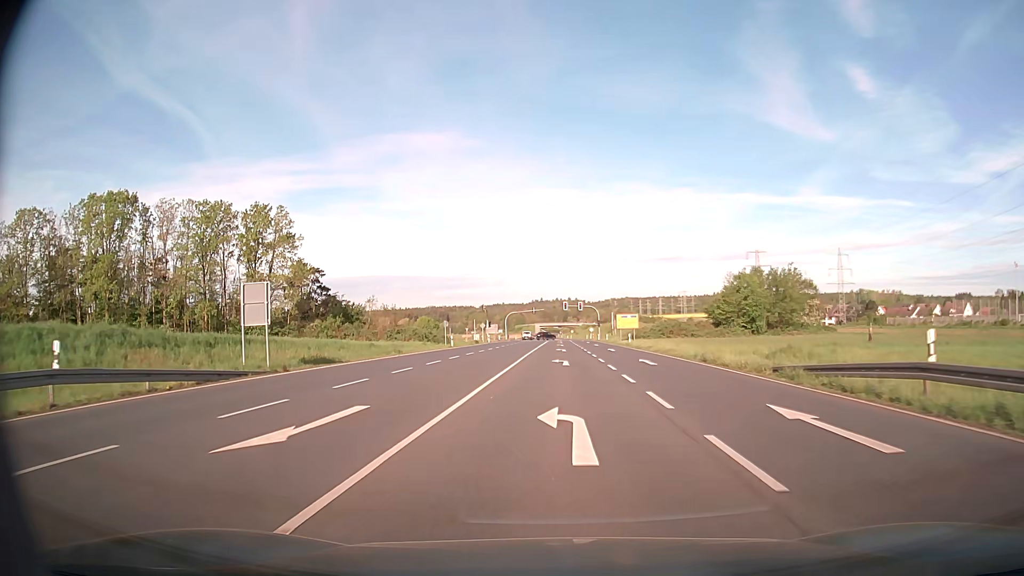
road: primary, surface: asphalt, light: Day
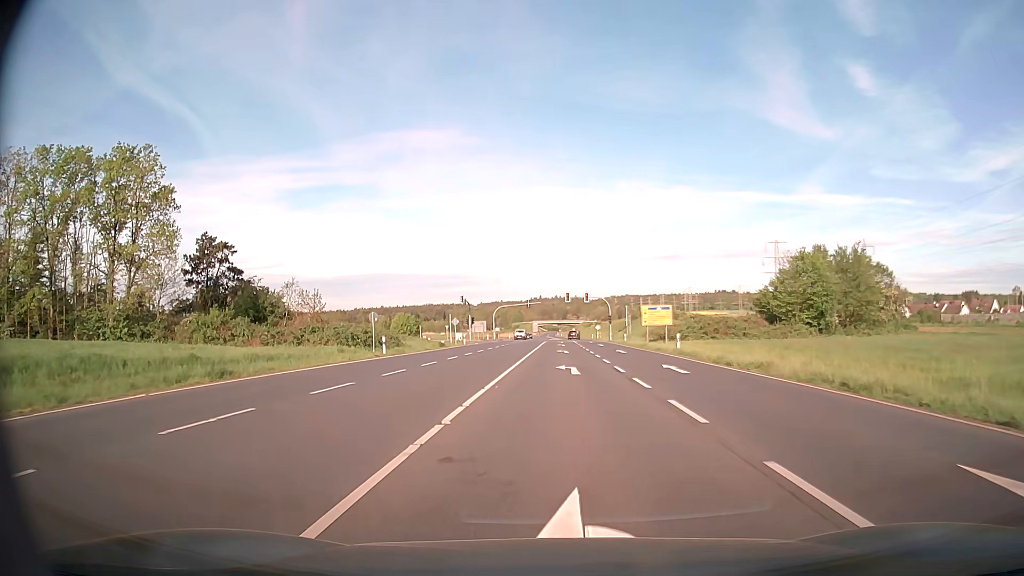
(-0.1, +25.6) m; 0°
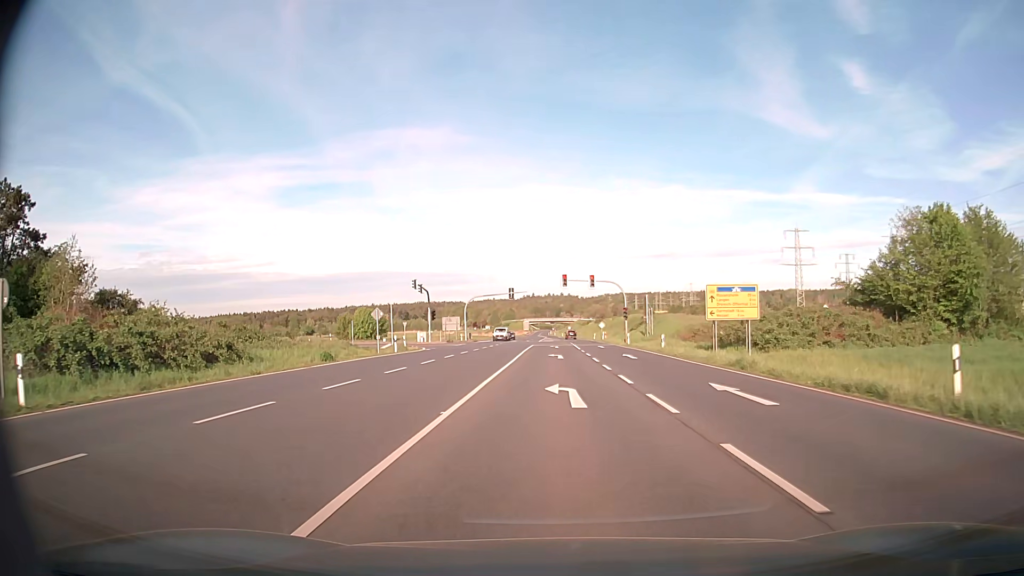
(+0.1, +28.4) m; 0°
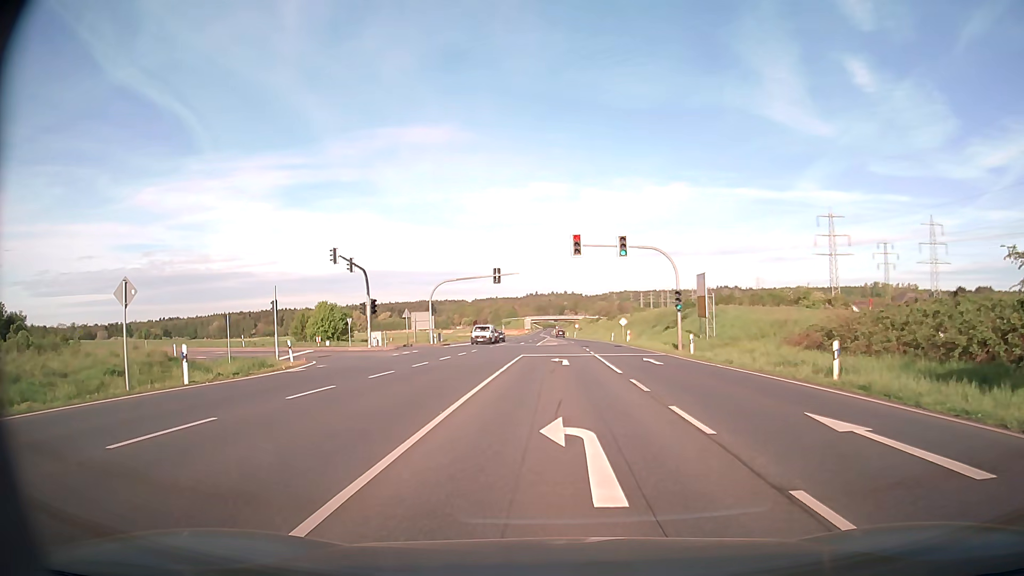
(-0.1, +26.0) m; 0°
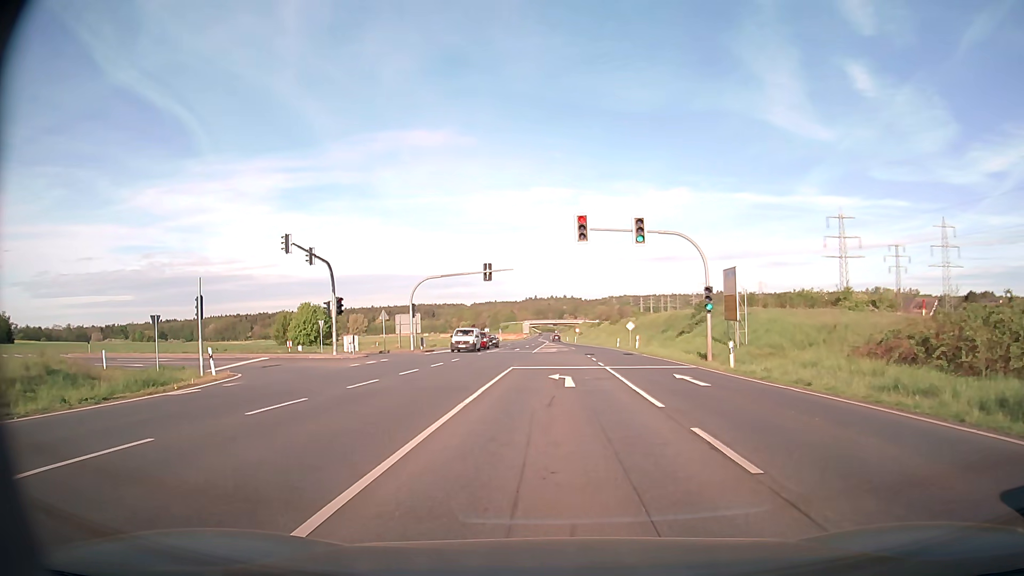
(0.0, +7.8) m; +1°
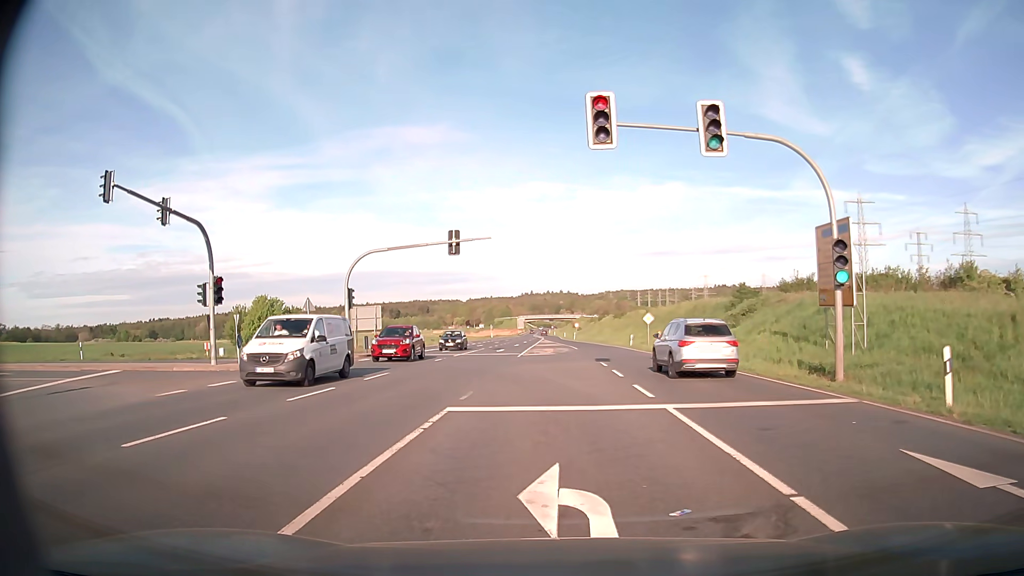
(0.0, +15.3) m; 0°
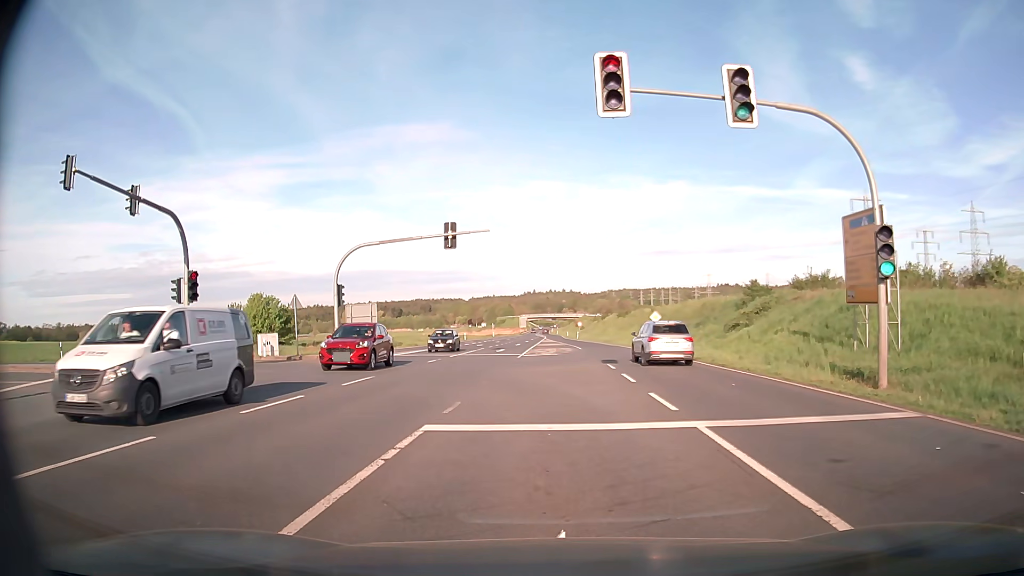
(0.0, +2.3) m; 0°
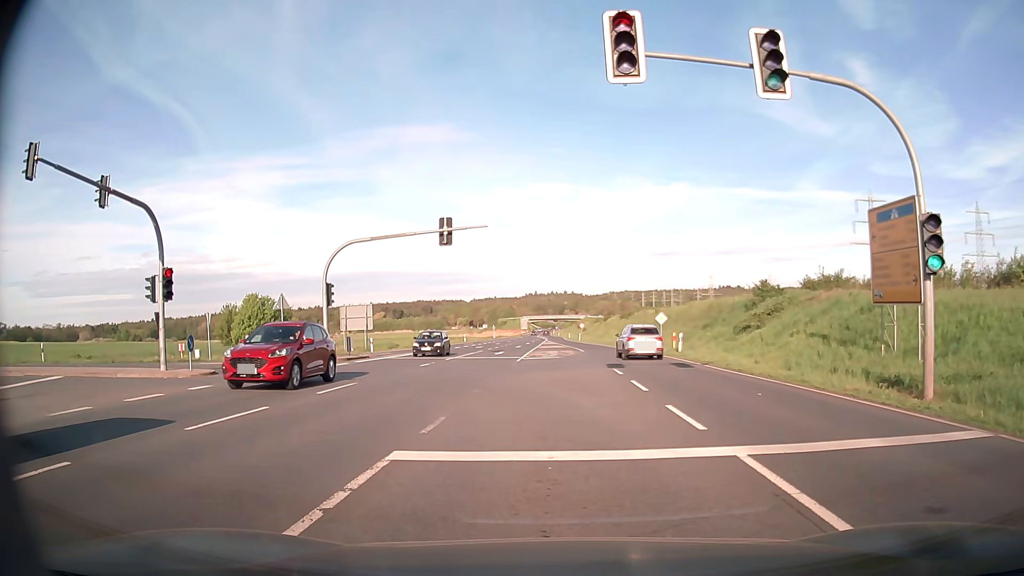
(0.0, +1.9) m; -1°
(0, +10) (-2, +20) (-10, +26) (-20, +27) (-29, +25) (-39, +22) (-49, +20) (-58, +17) (-68, +15) (-78, +12) m
